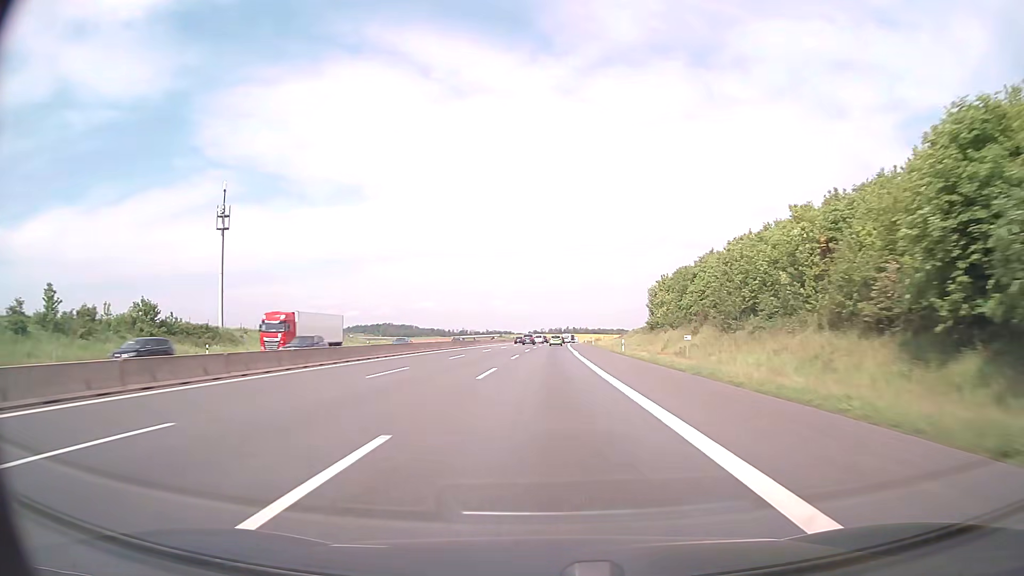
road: motorway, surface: asphalt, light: Day
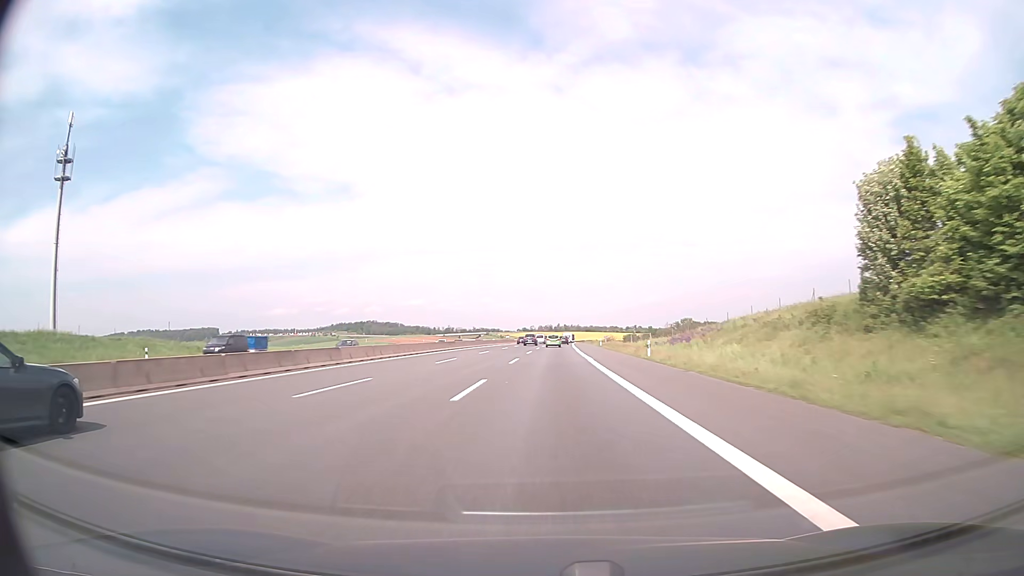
(+0.5, +60.4) m; +1°
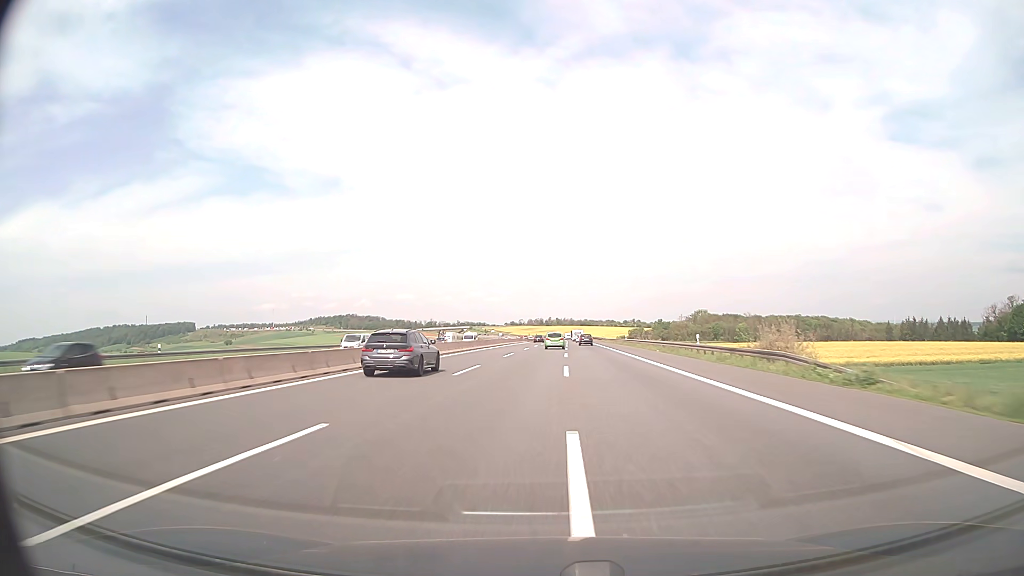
(+0.1, +100.3) m; +1°
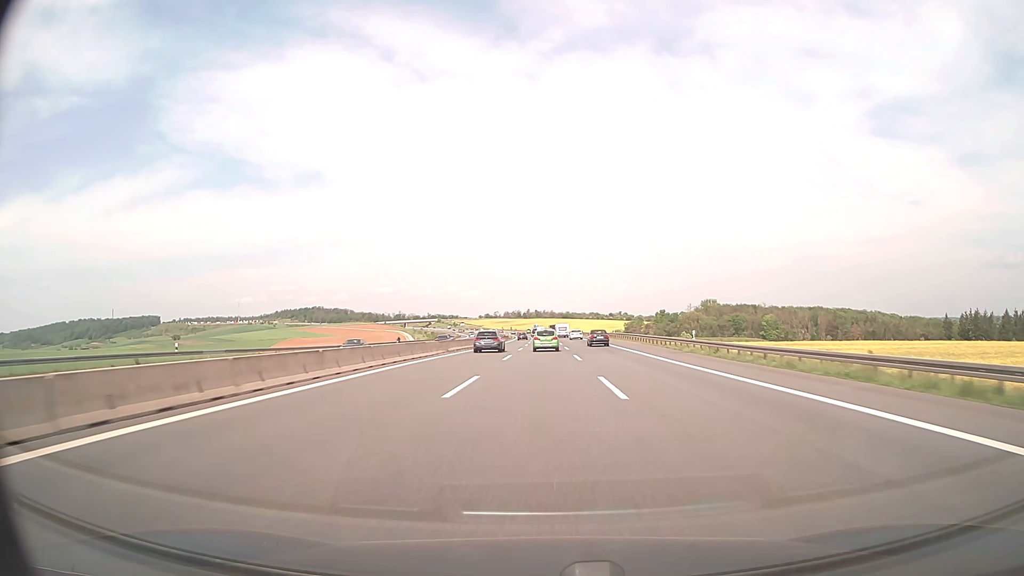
(+1.8, +97.0) m; +2°
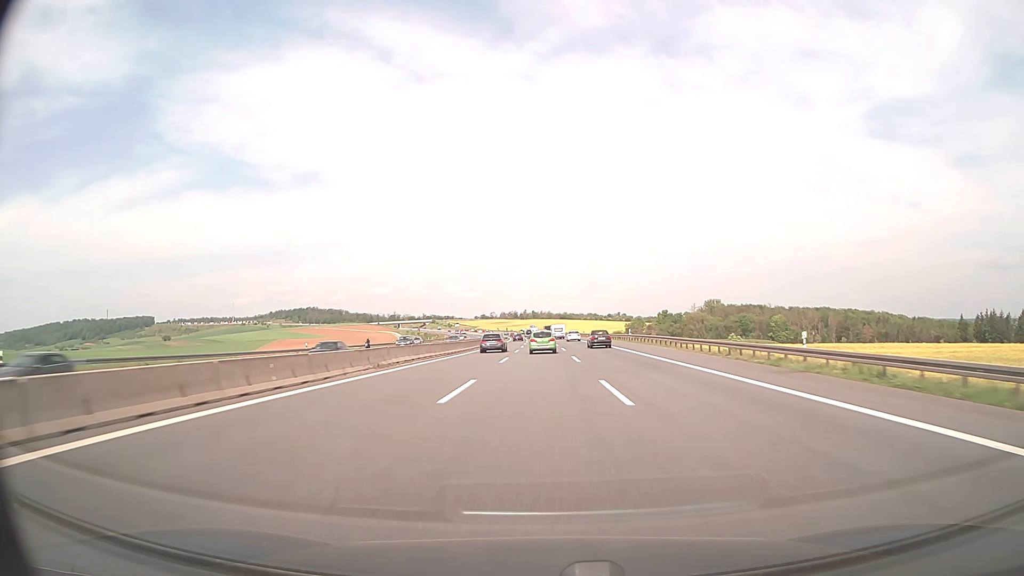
(0.0, +18.6) m; 0°
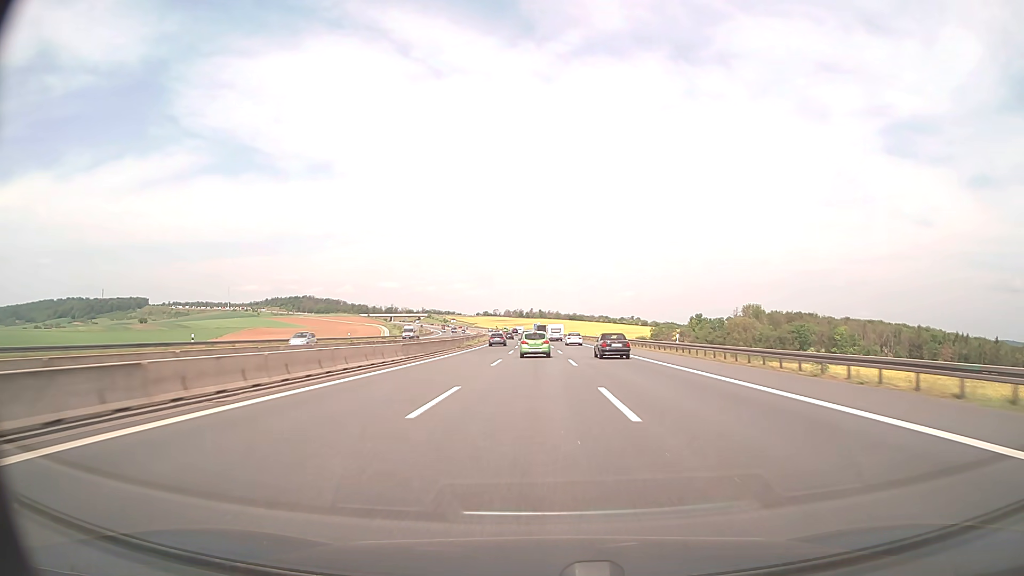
(0.0, +73.8) m; 0°
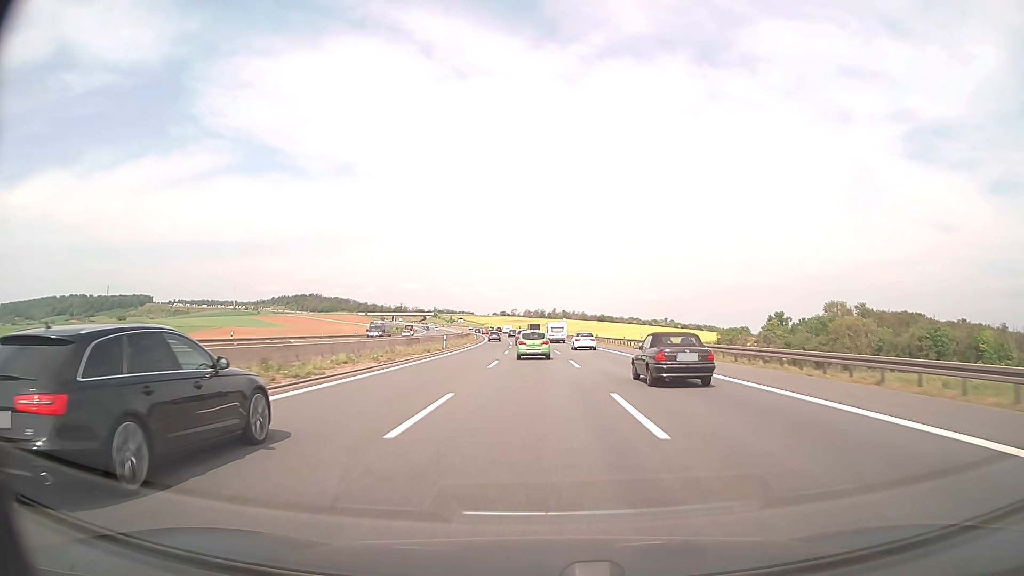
(-1.2, +91.4) m; -2°
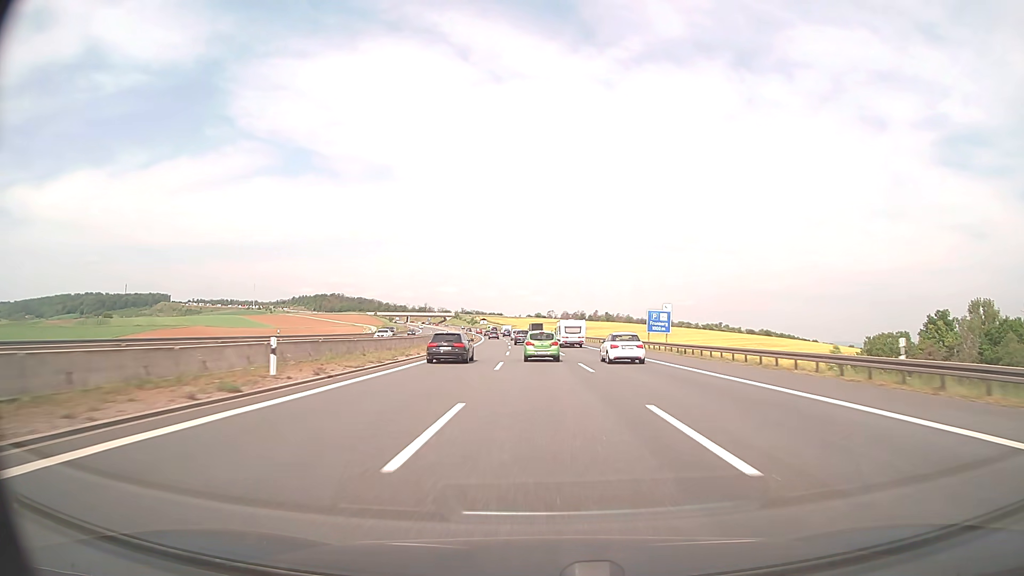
(-2.9, +91.8) m; -3°
(0, +10) (0, +20) (0, +30) (0, +40) (-1, +50) (-1, +60) (-2, +70) (-2, +80) (-3, +90) (-4, +100) m
